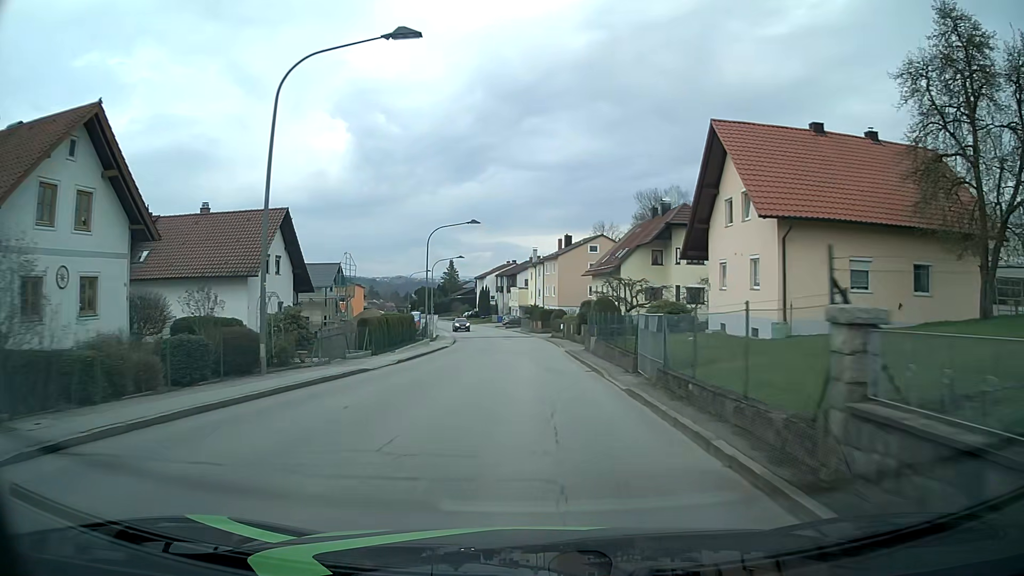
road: unclassified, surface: asphalt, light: Day
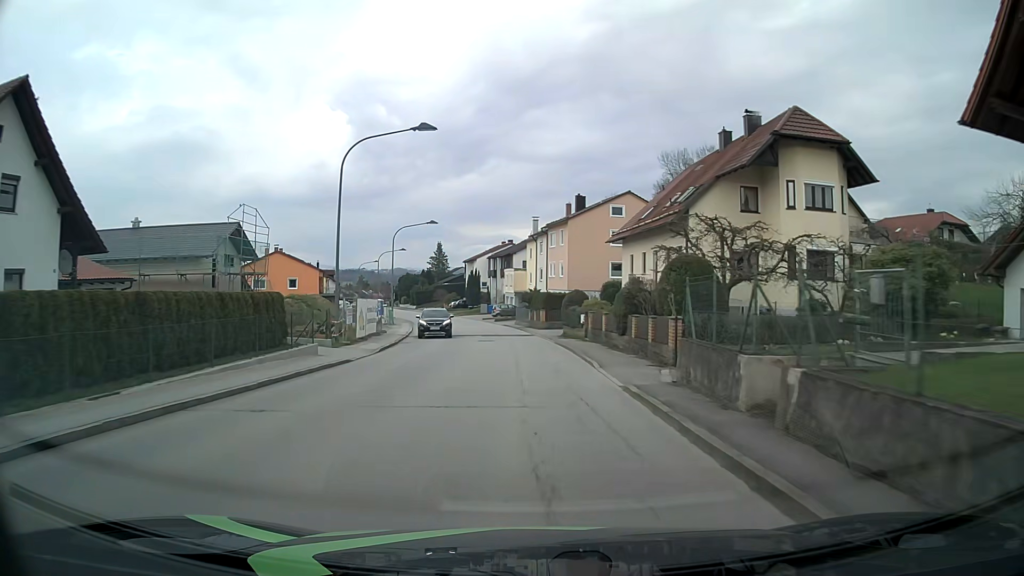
(0.0, +23.3) m; 0°
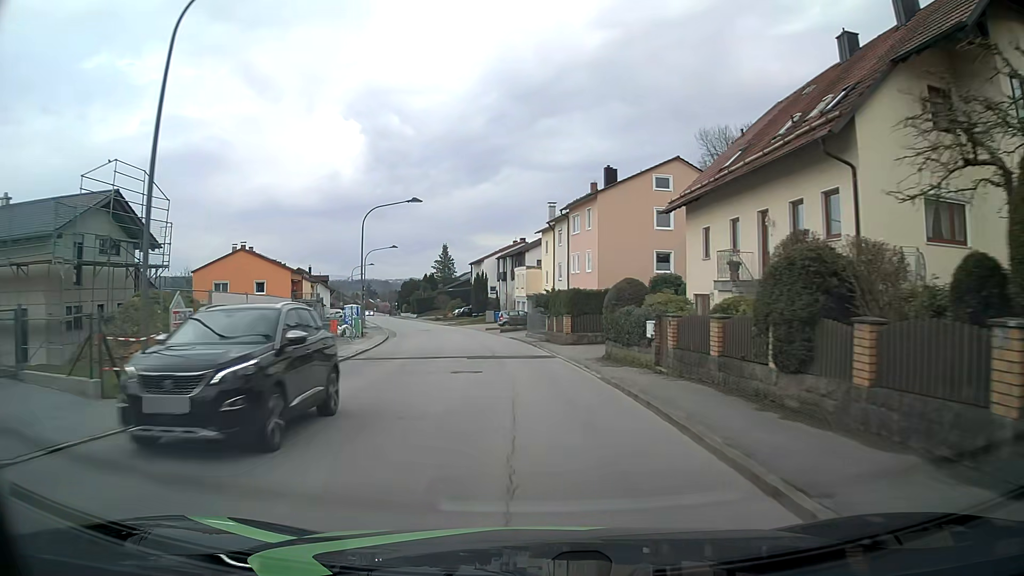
(-0.1, +15.4) m; -1°
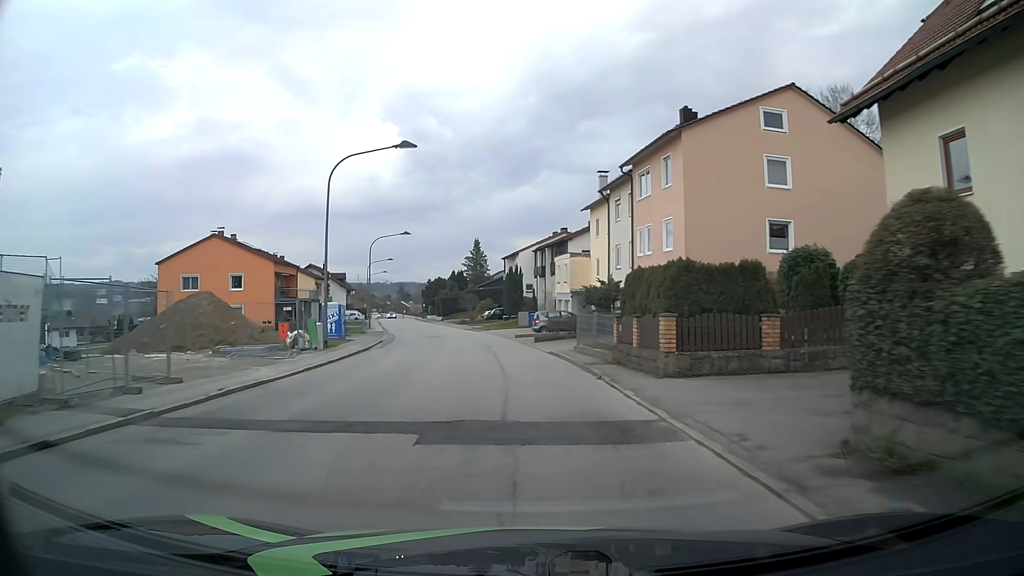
(-0.4, +15.1) m; -3°
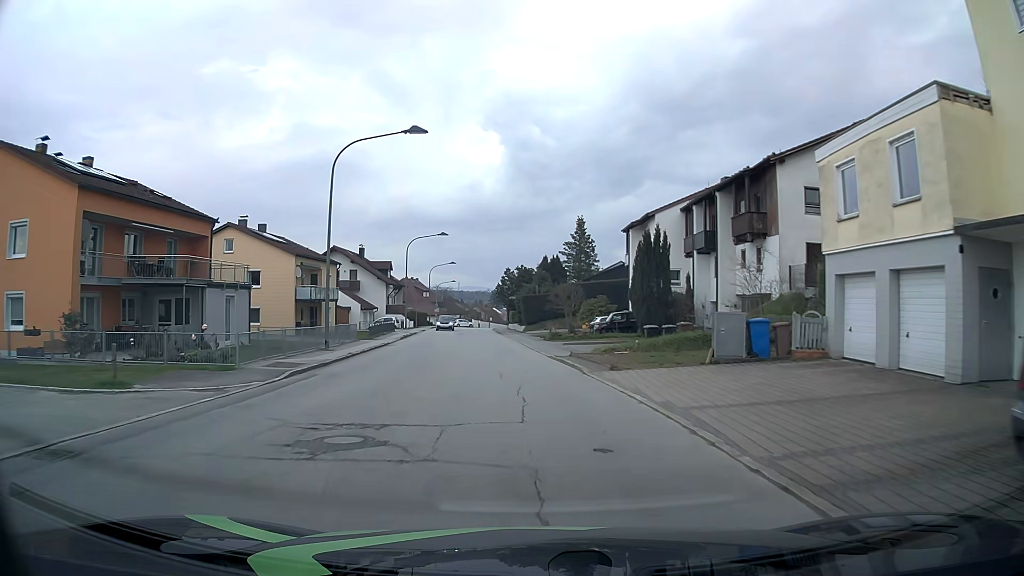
(-3.0, +37.8) m; -9°
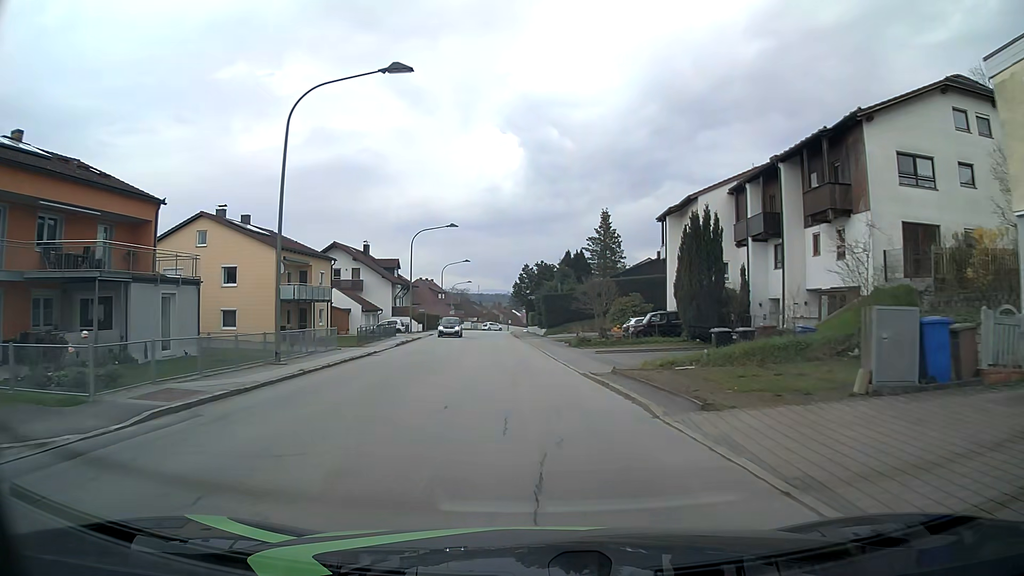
(-0.1, +7.6) m; -2°
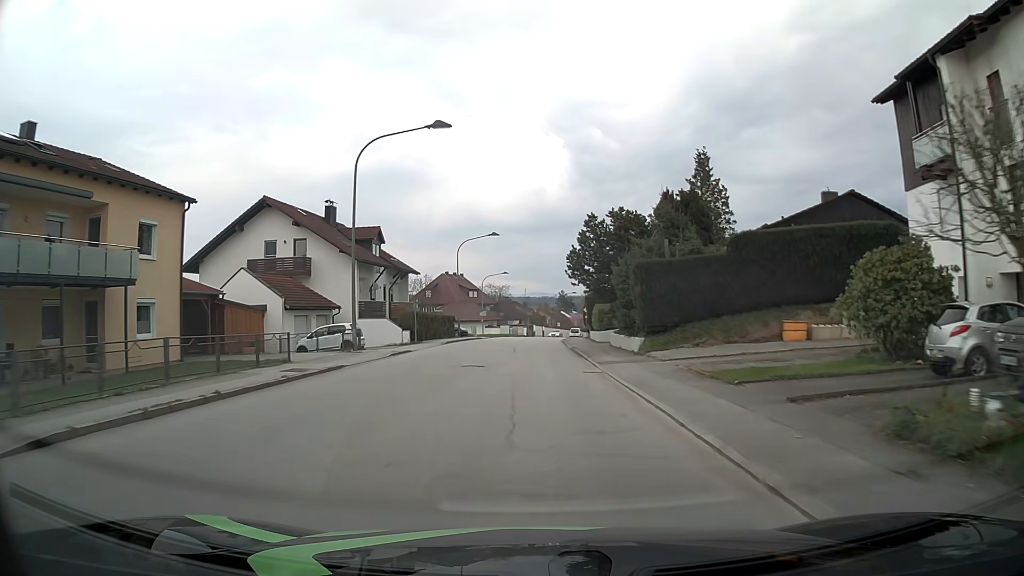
(-1.2, +30.4) m; -4°
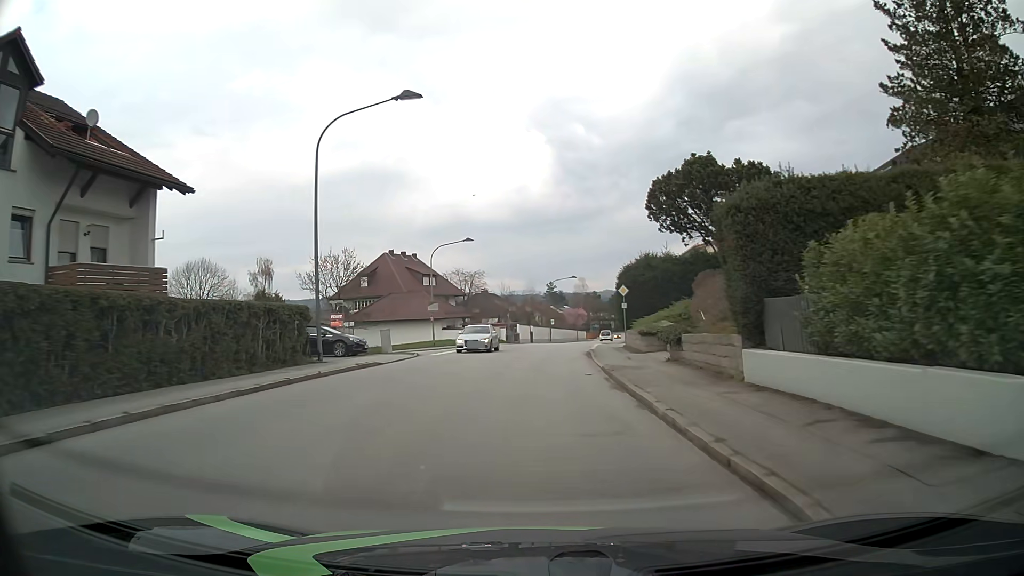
(+0.3, +38.0) m; +2°
